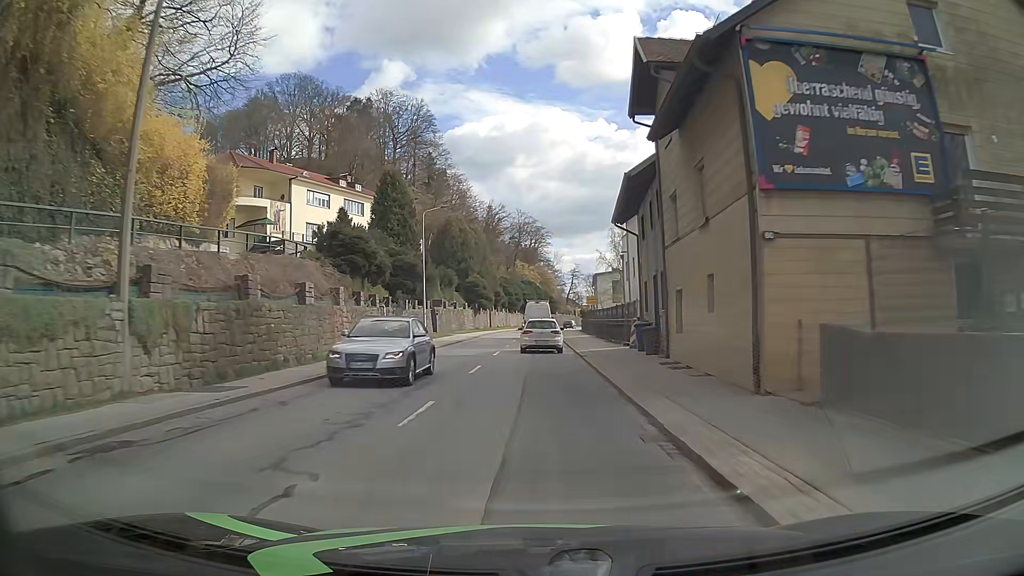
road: secondary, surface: asphalt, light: Day
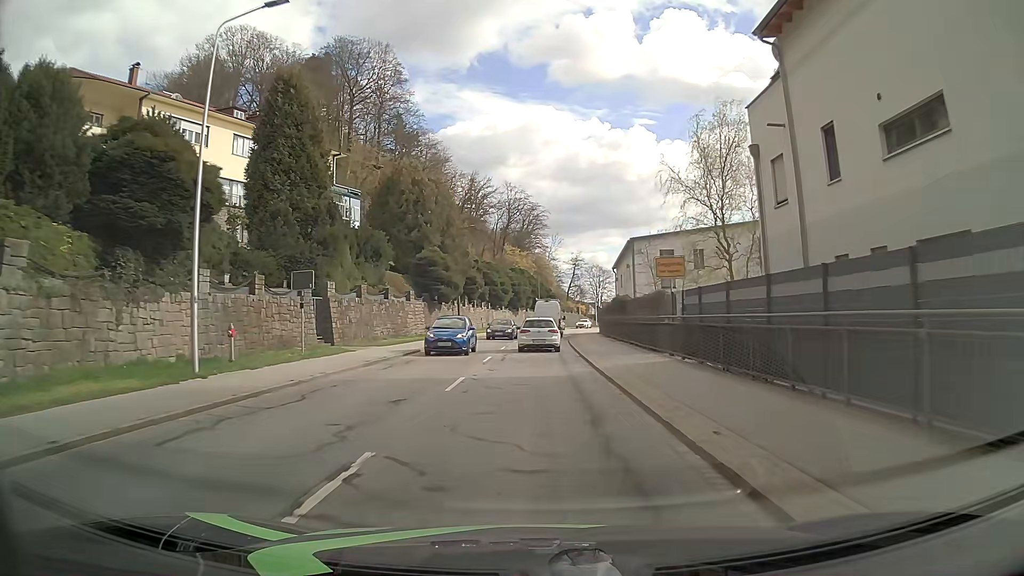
(0.0, +31.5) m; 0°
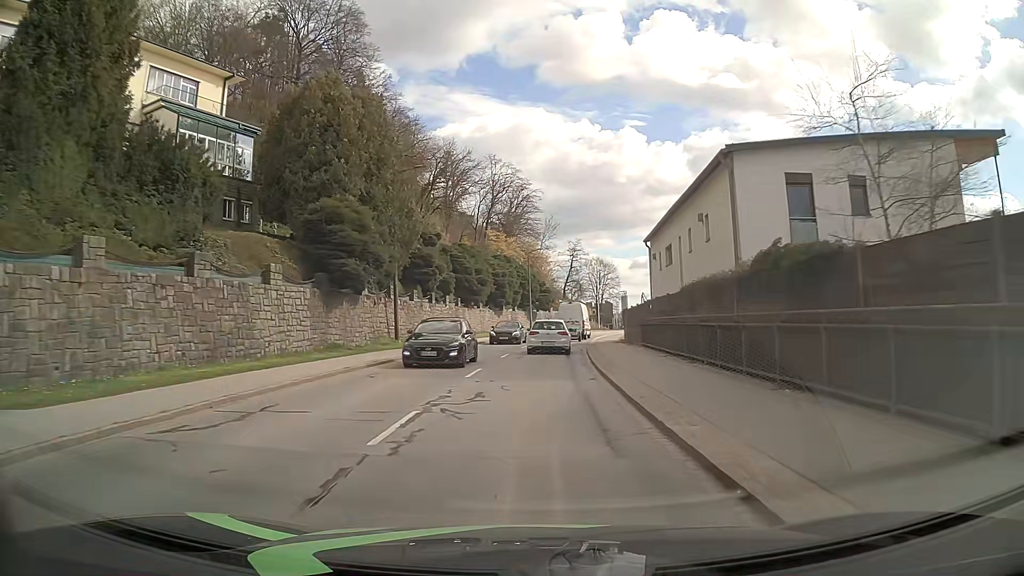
(+0.1, +23.7) m; +1°
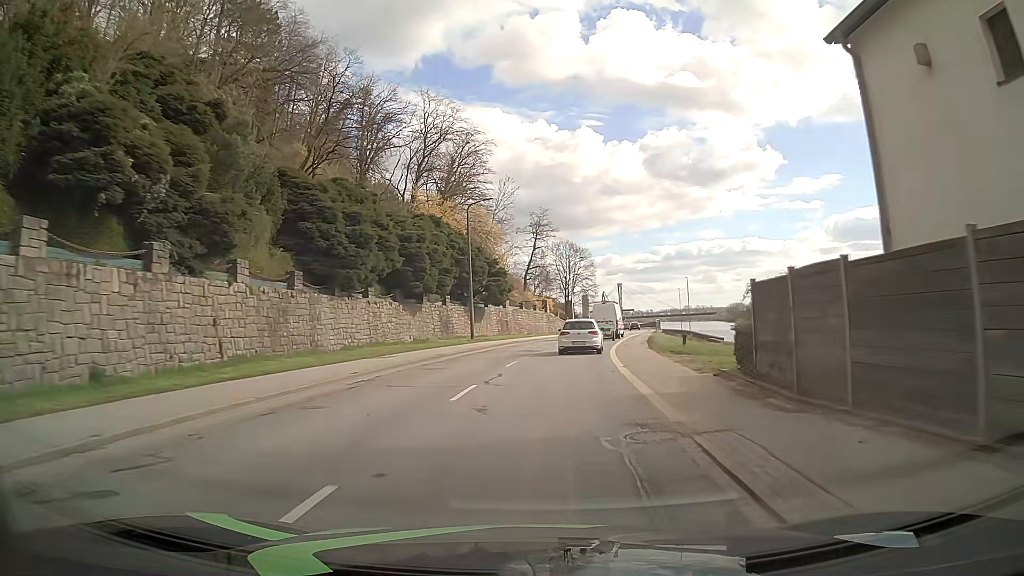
(+0.8, +31.6) m; +3°
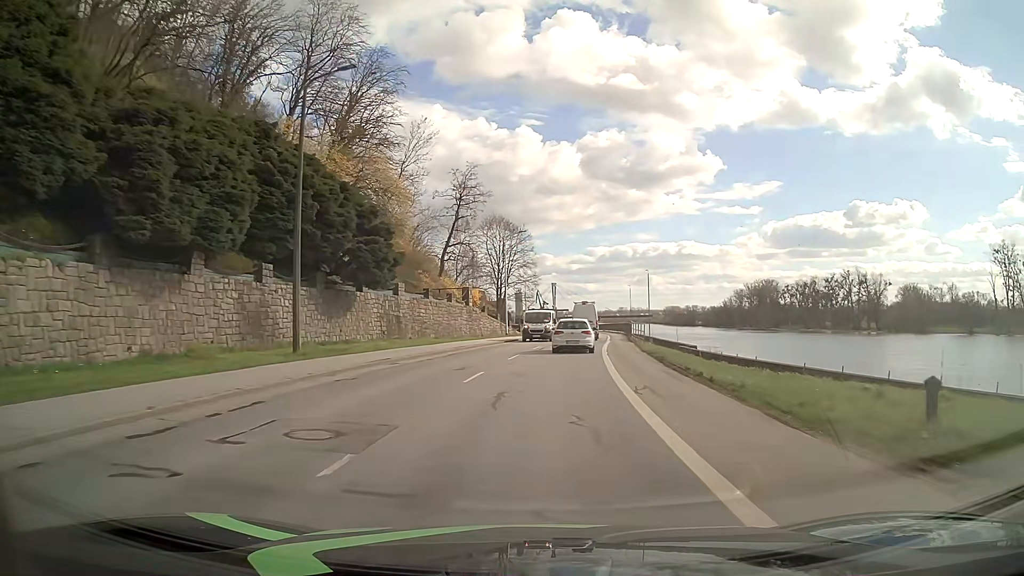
(+1.1, +23.7) m; +6°
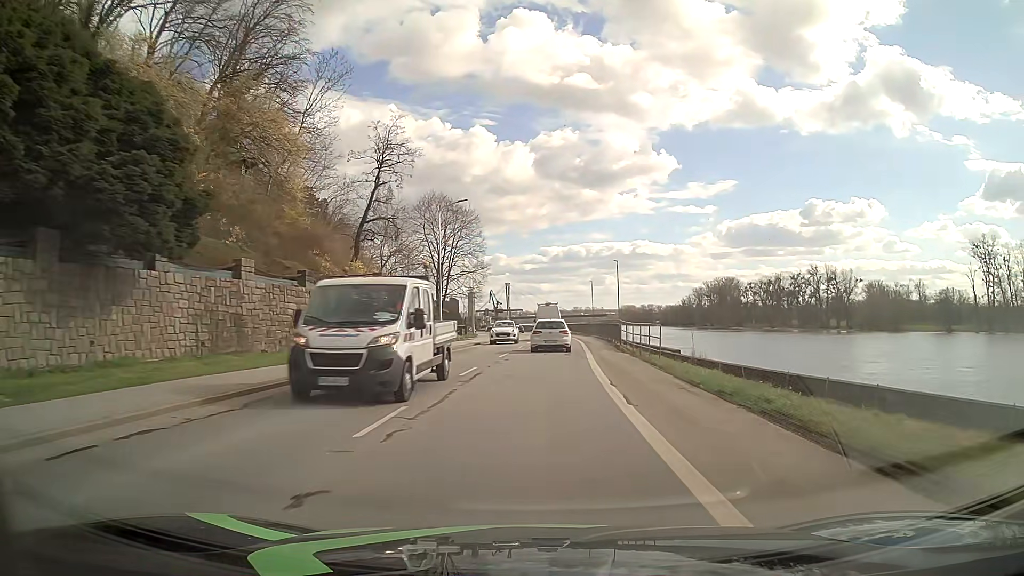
(+0.6, +15.9) m; +4°
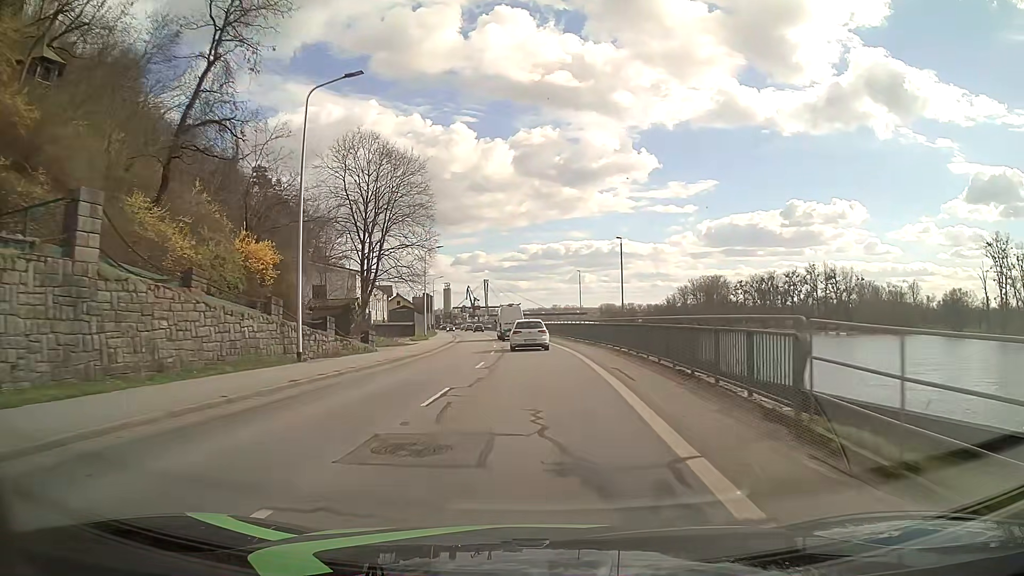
(+0.5, +23.9) m; +2°
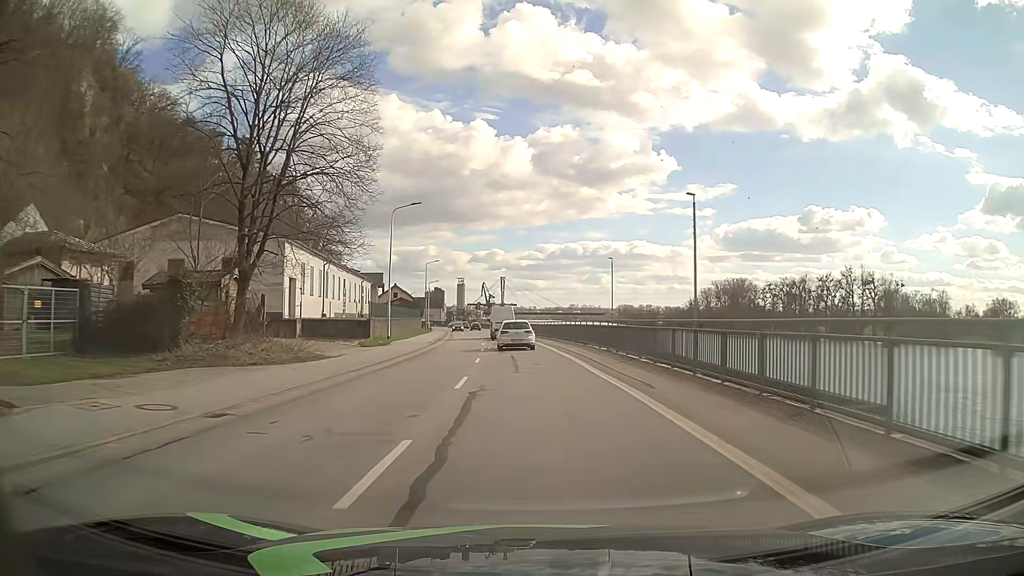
(-0.3, +23.9) m; -2°
(0, +10) (0, +20) (-1, +30) (-1, +40) (-2, +50) (-3, +60) (-4, +70) (-5, +80) (-6, +90) (-7, +100) m
